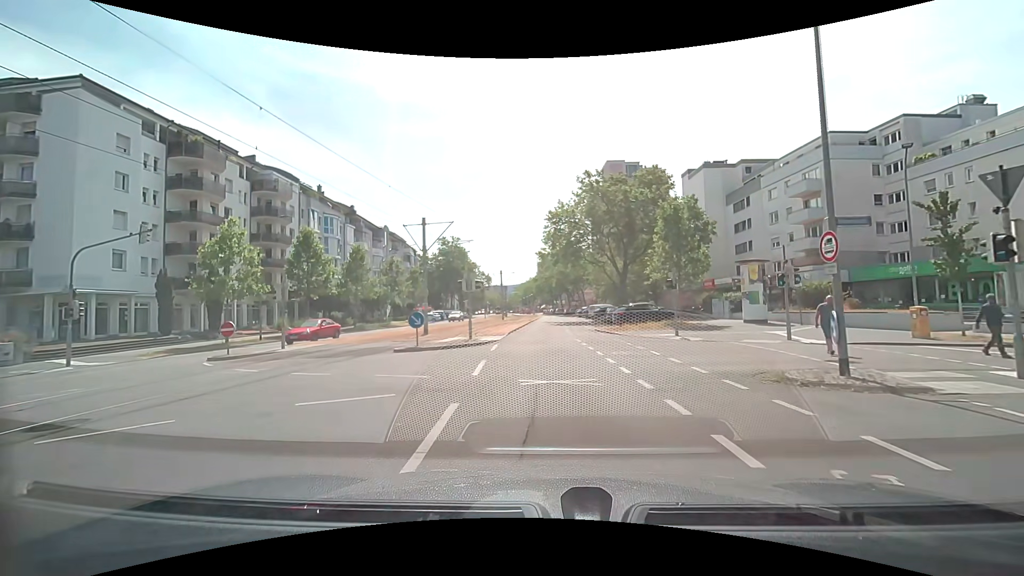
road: tertiary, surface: asphalt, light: Day
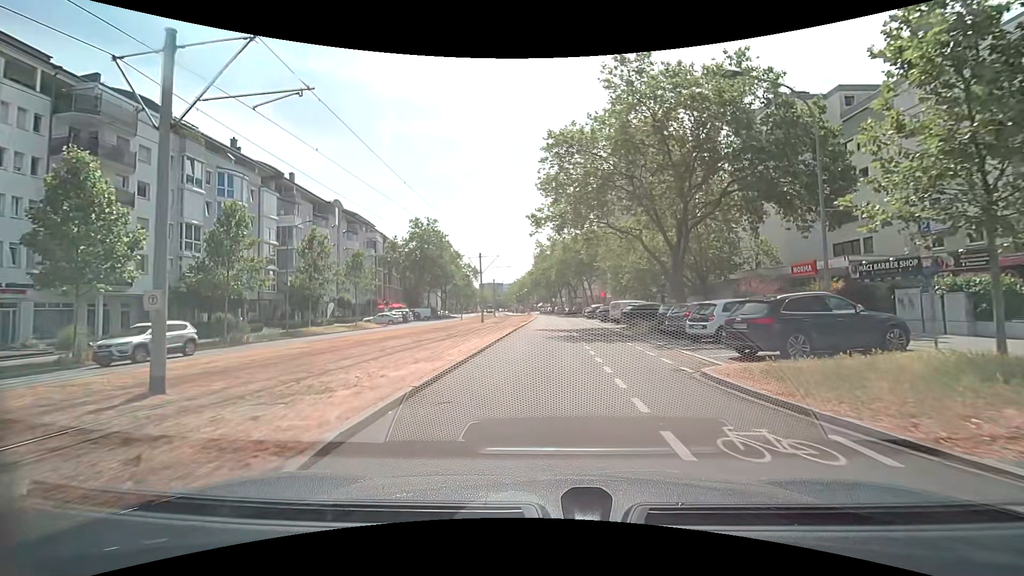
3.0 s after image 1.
(+0.2, +22.1) m; +1°
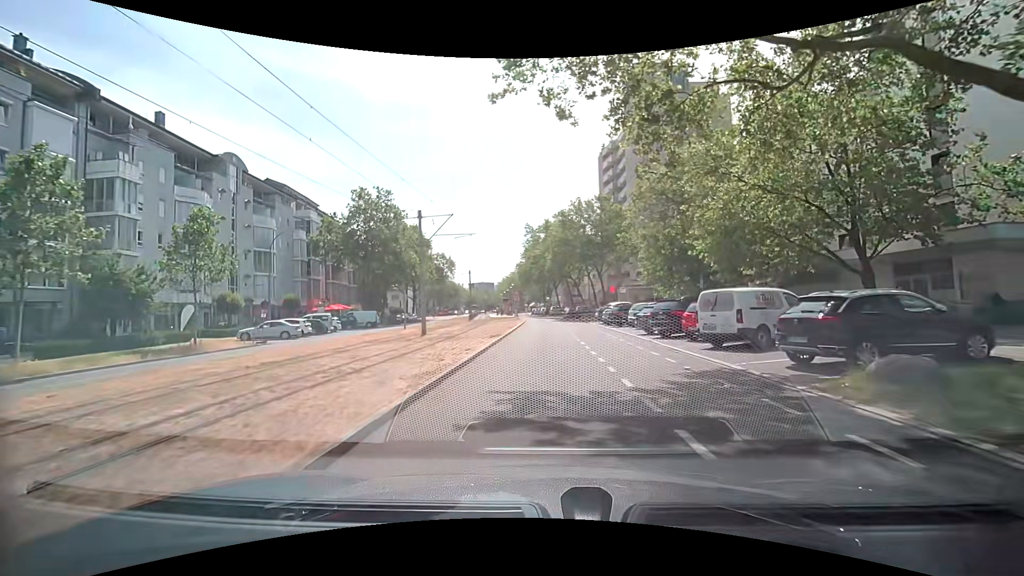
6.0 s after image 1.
(+0.1, +24.0) m; +1°
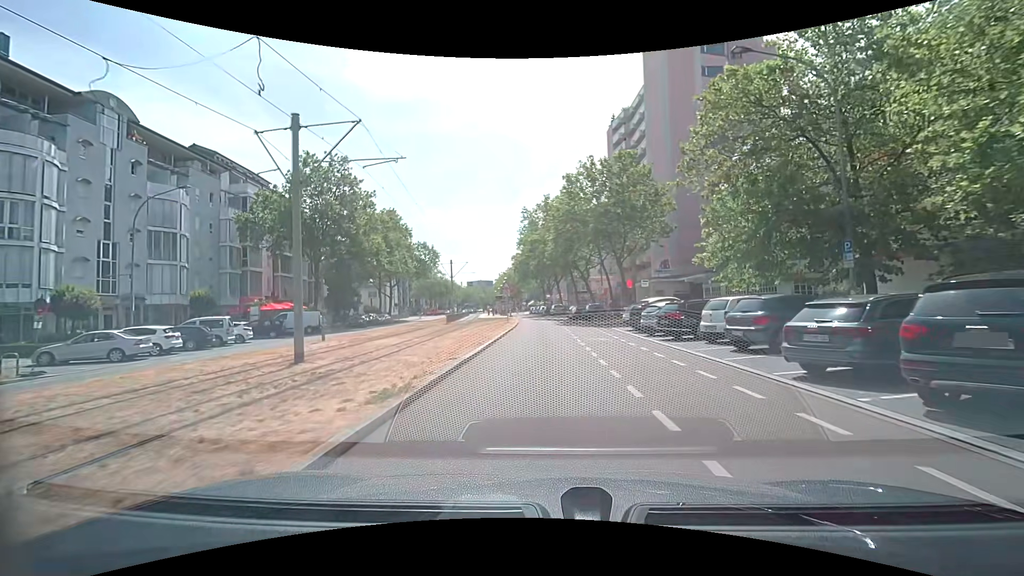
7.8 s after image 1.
(+0.1, +15.1) m; +1°
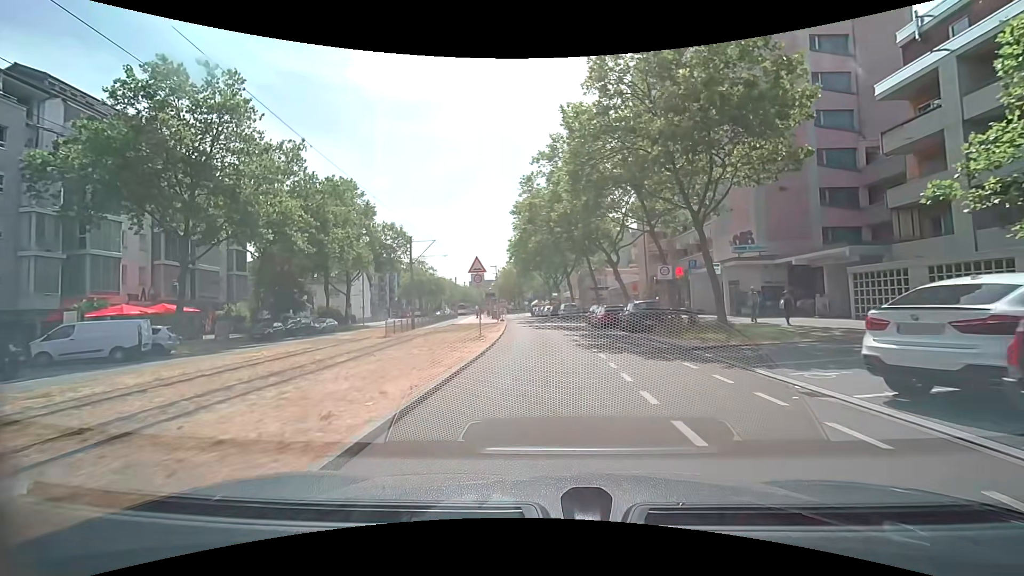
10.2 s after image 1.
(-0.3, +20.5) m; -1°
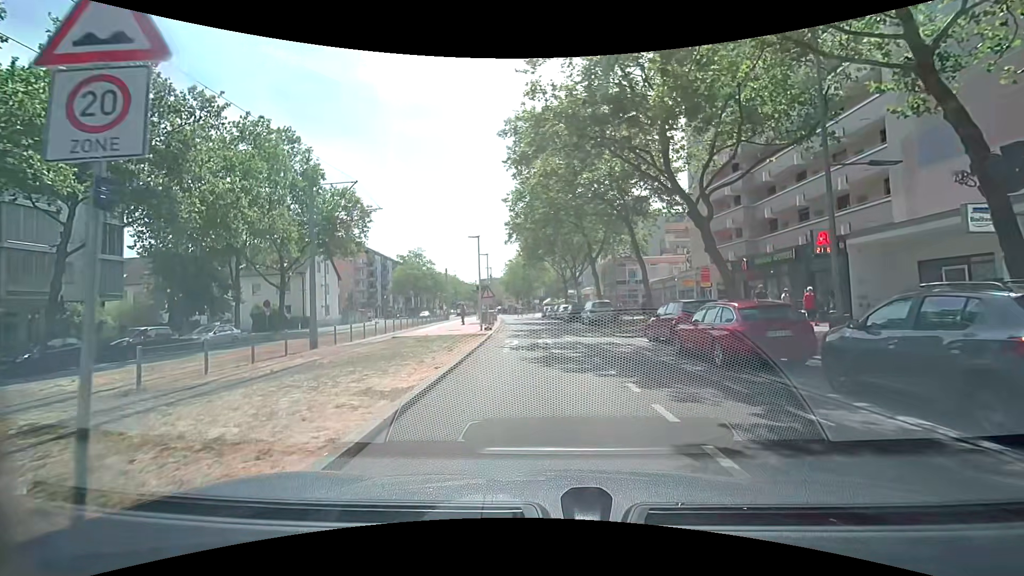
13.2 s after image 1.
(-0.3, +18.5) m; -2°
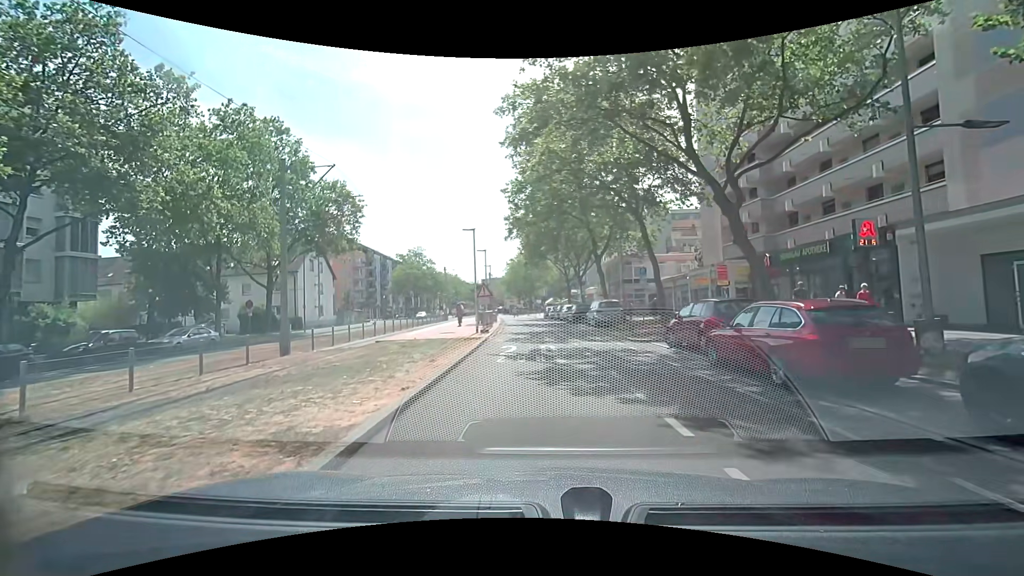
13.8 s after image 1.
(0.0, +2.6) m; +1°
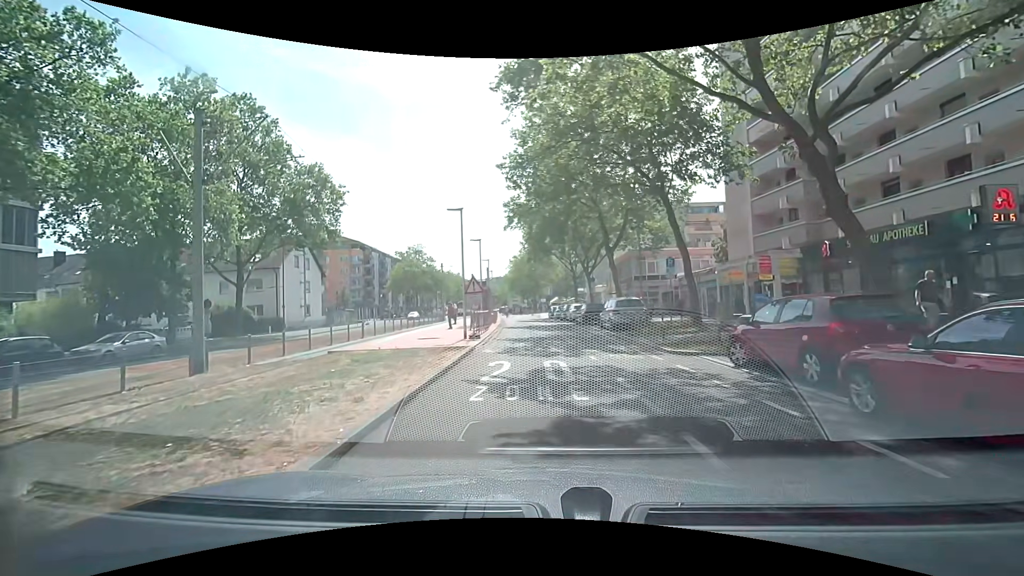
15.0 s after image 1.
(-0.1, +5.0) m; -2°
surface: paving_stones
(0, +10) (0, +20) (0, +30) (0, +40) (-1, +50) (-2, +60) (-3, +70) (-4, +80) (-5, +90) (-5, +100) m
